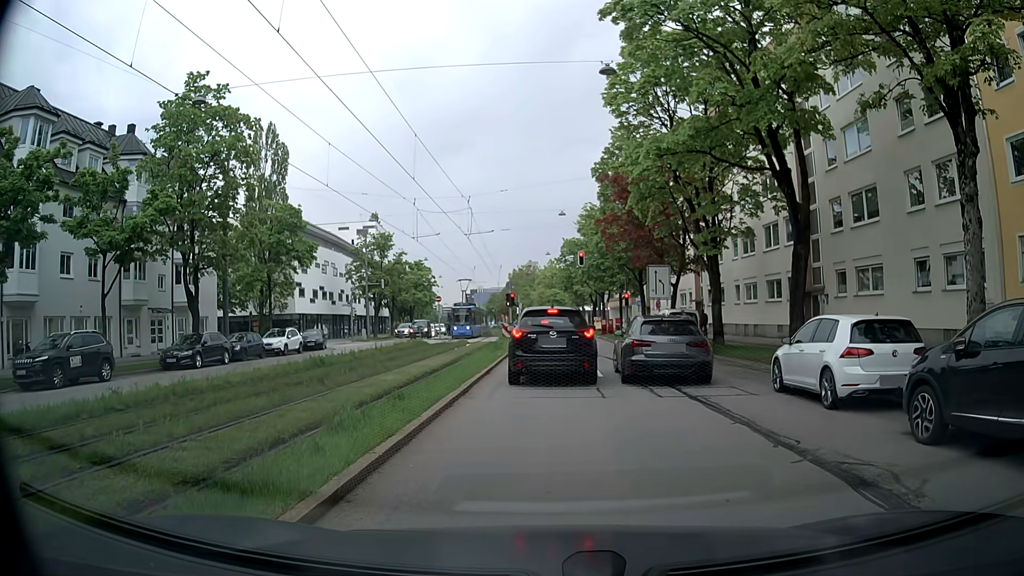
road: secondary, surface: asphalt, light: Day
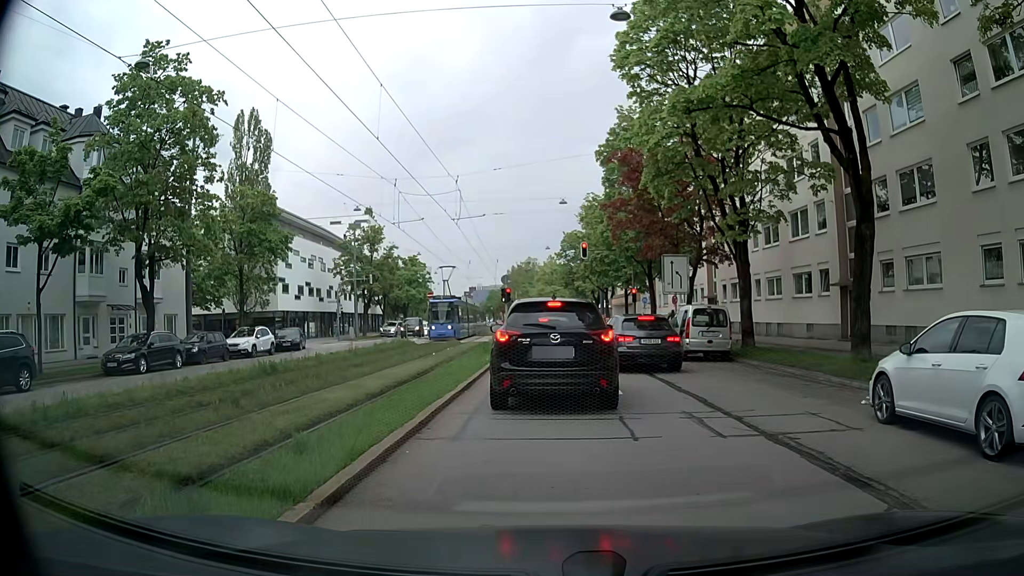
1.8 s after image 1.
(0.0, +4.4) m; +1°
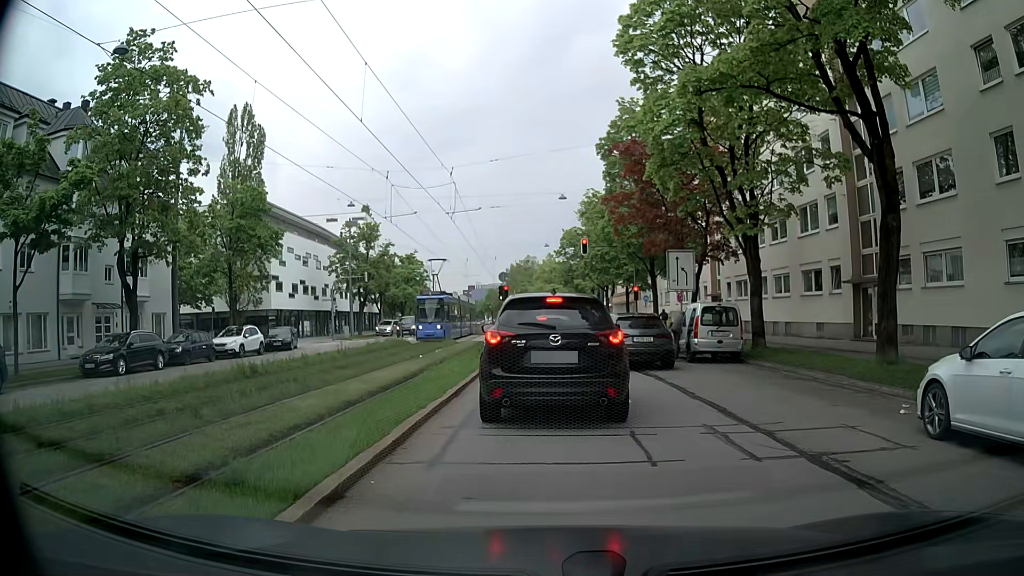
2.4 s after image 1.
(0.0, +1.3) m; -2°
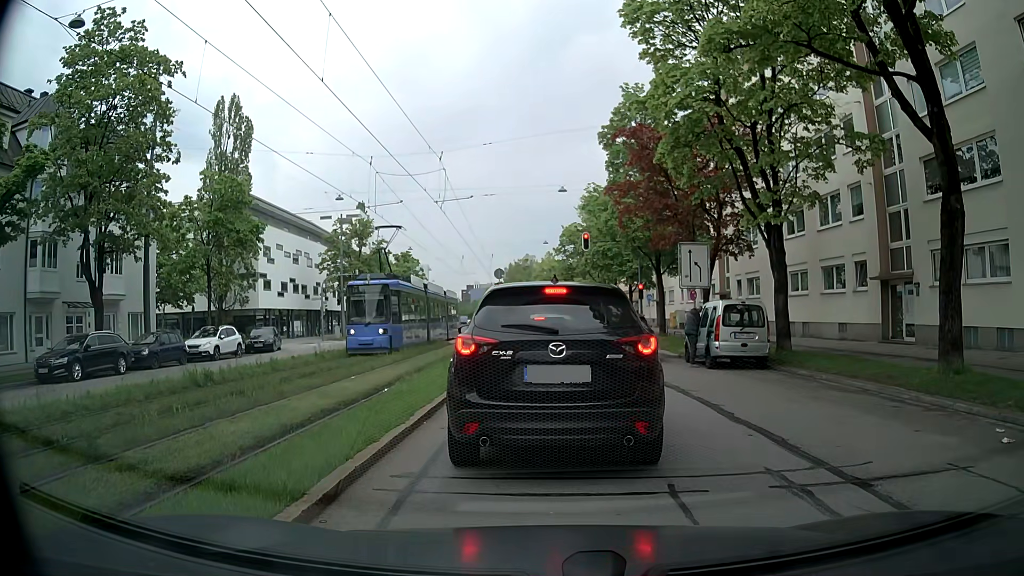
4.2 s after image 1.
(+0.1, +2.5) m; +3°
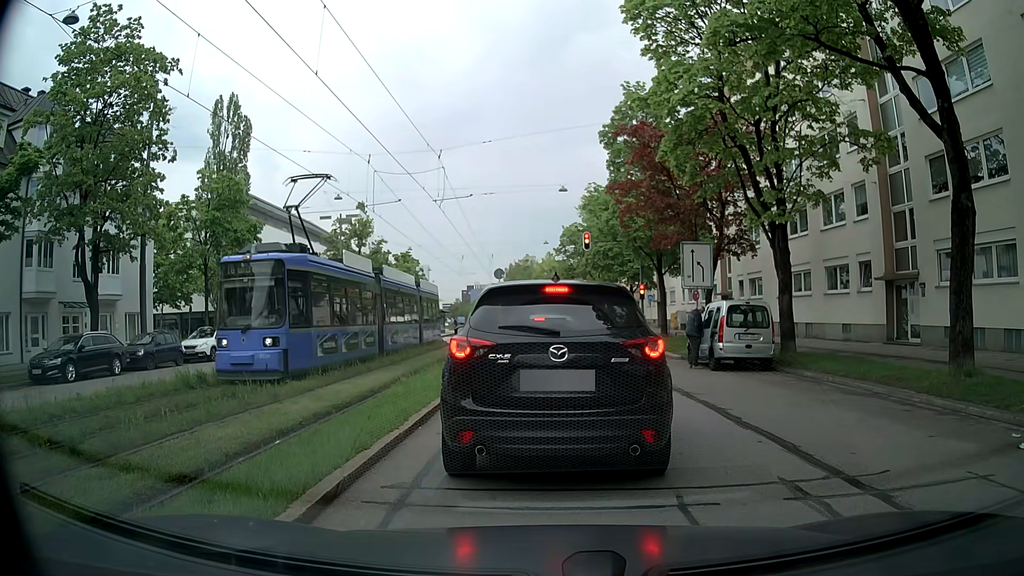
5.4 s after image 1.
(0.0, +0.4) m; 0°
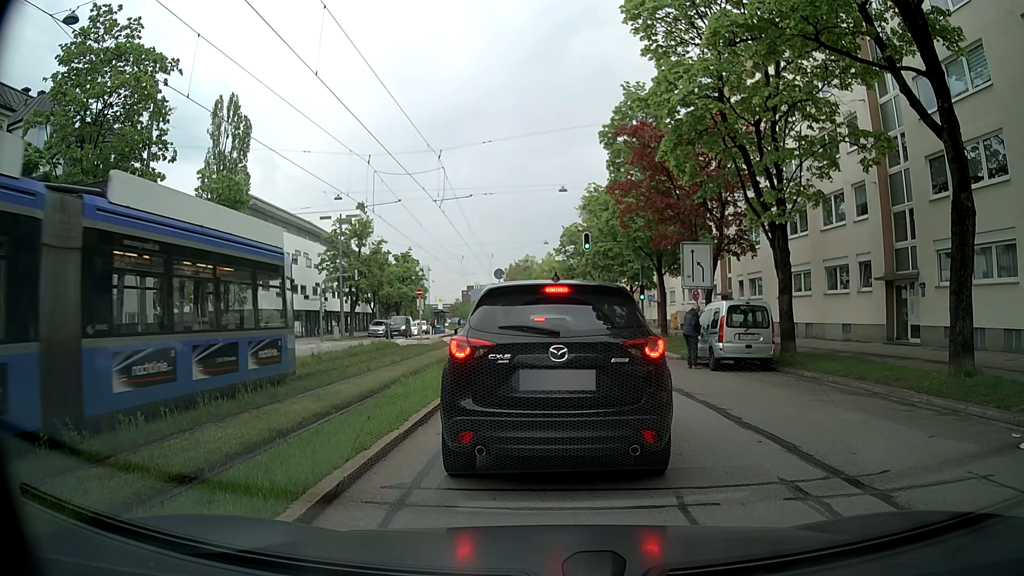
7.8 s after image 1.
(0.0, +0.1) m; 0°
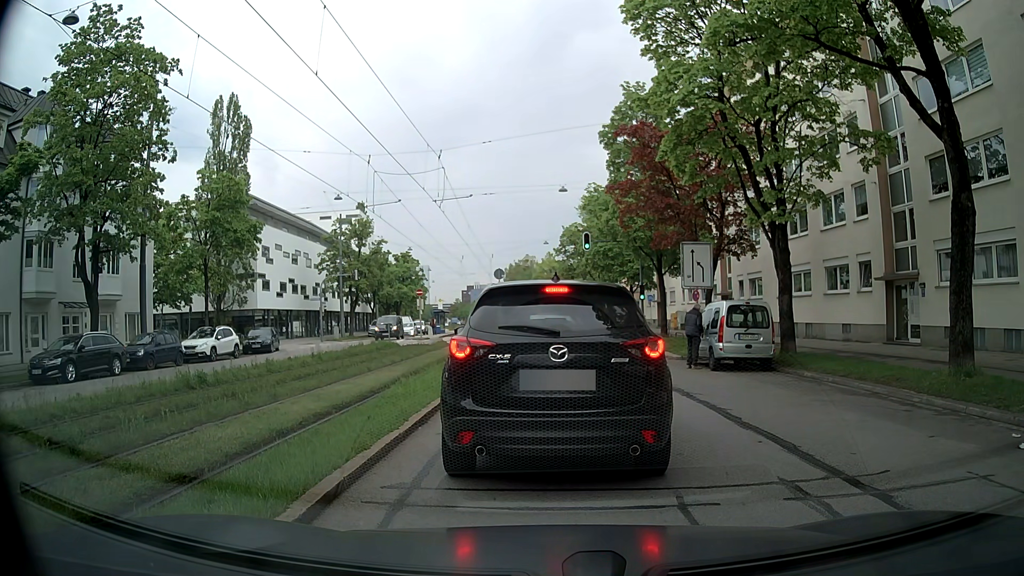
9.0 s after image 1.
(0.0, 0.0) m; 0°
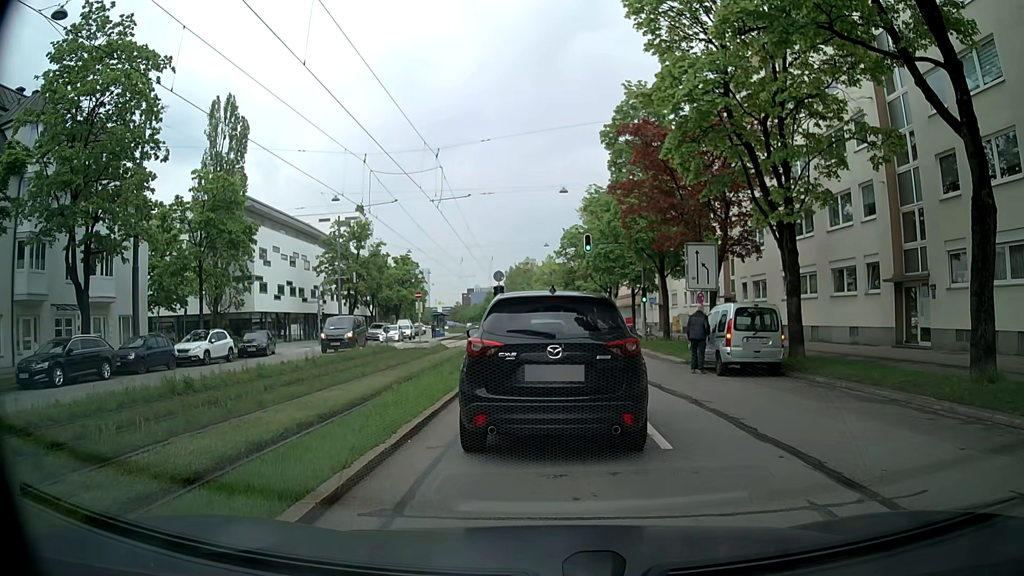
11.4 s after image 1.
(0.0, +0.7) m; 0°
